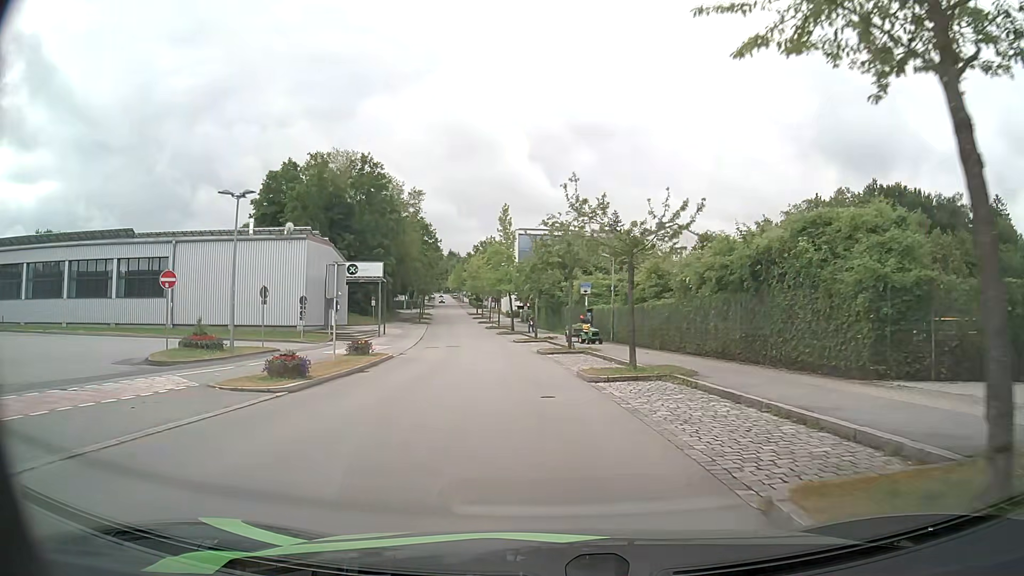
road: residential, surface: asphalt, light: Day
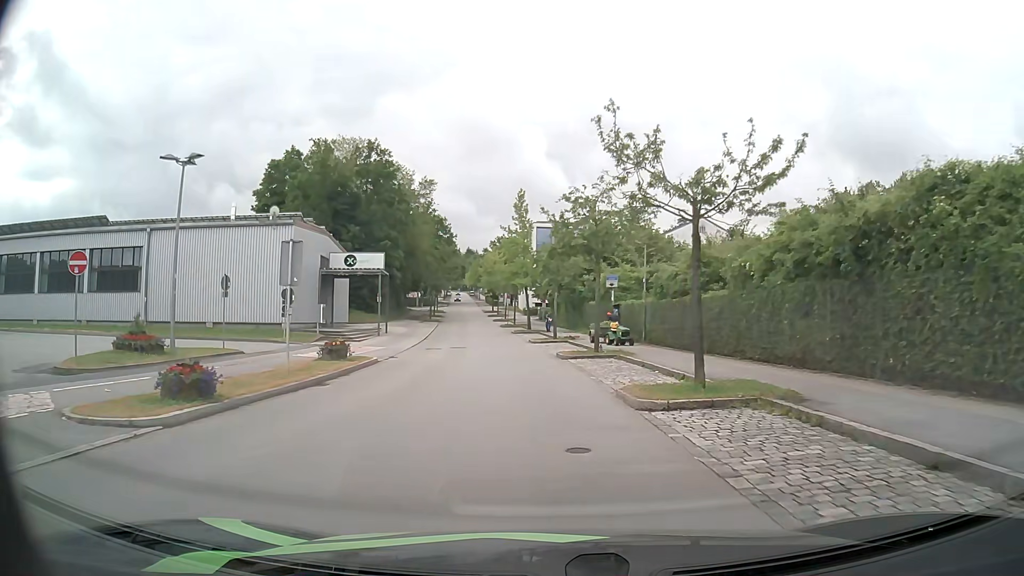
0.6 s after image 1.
(-0.1, +5.8) m; -1°
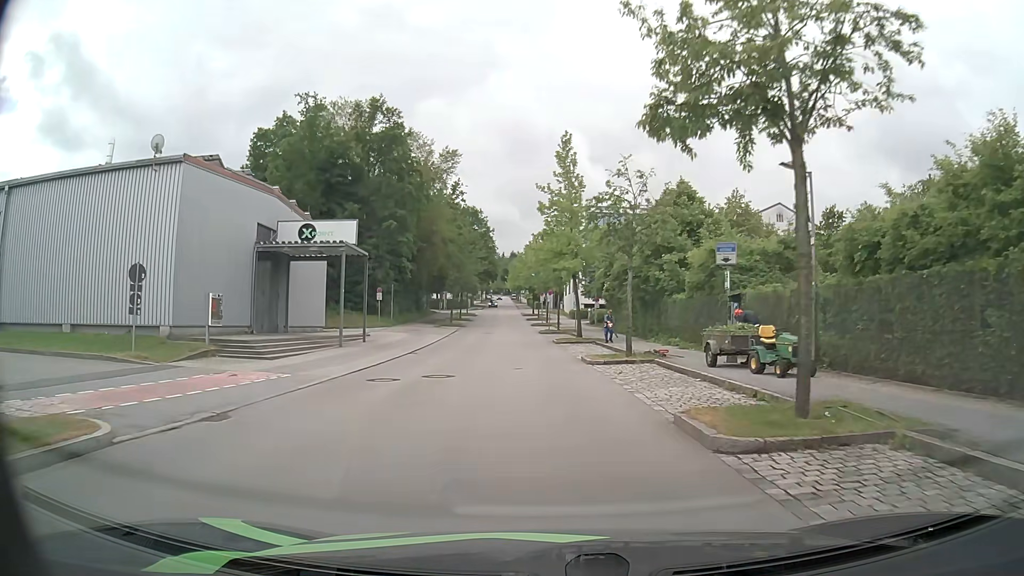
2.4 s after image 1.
(-0.6, +17.8) m; -4°
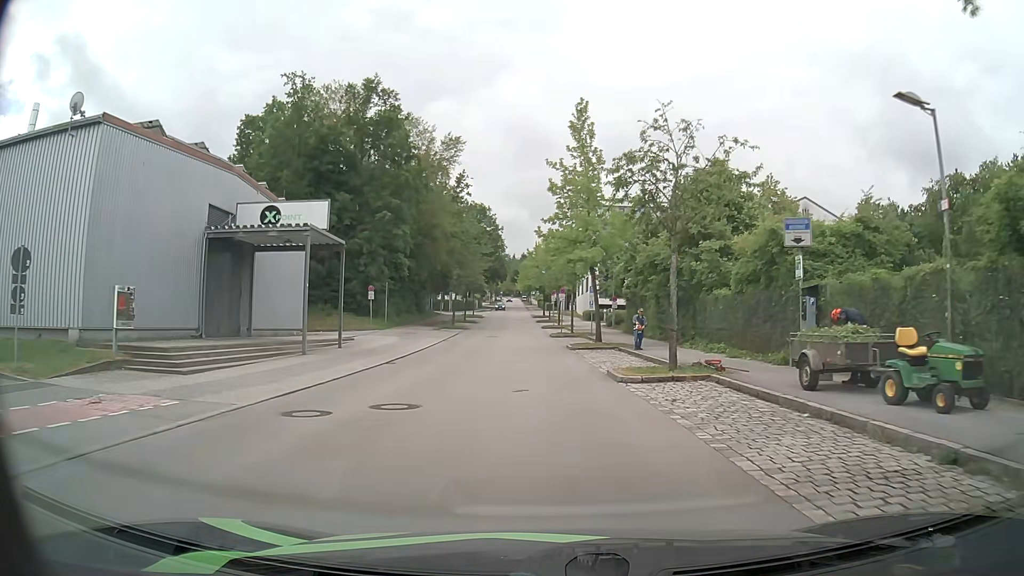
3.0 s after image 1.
(-0.1, +6.0) m; -1°
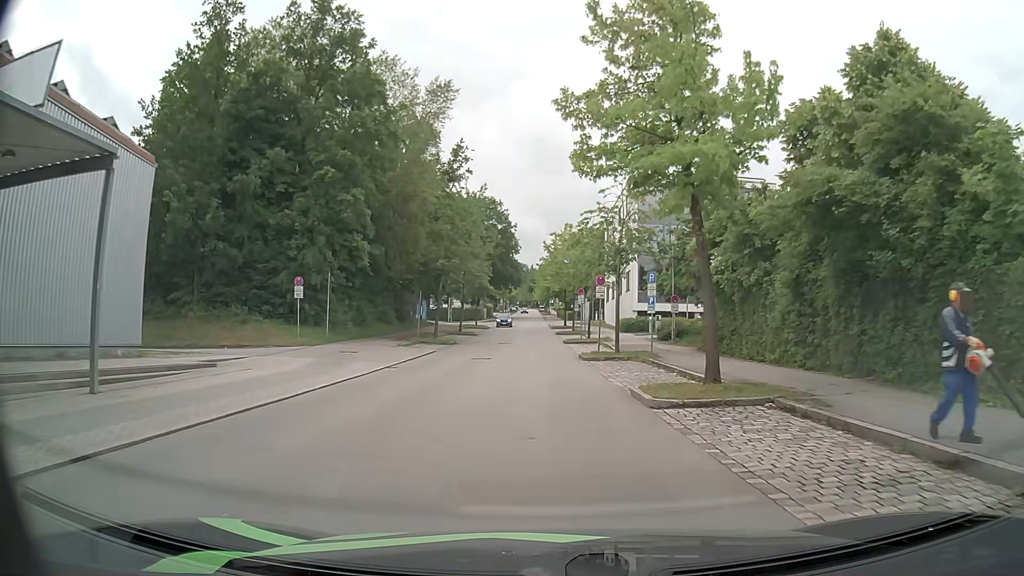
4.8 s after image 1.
(-0.4, +18.2) m; -2°
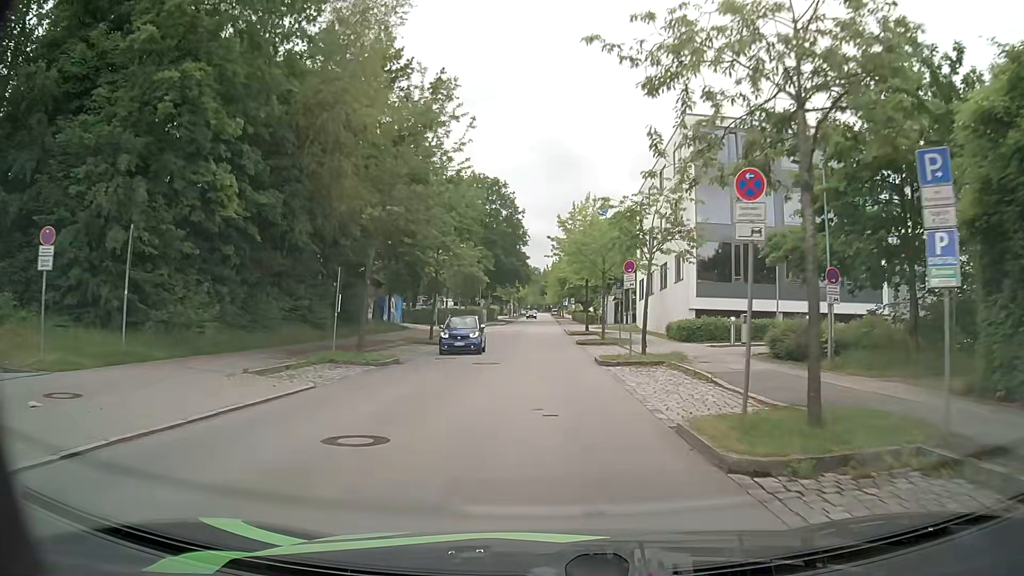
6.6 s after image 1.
(-0.2, +18.8) m; 0°
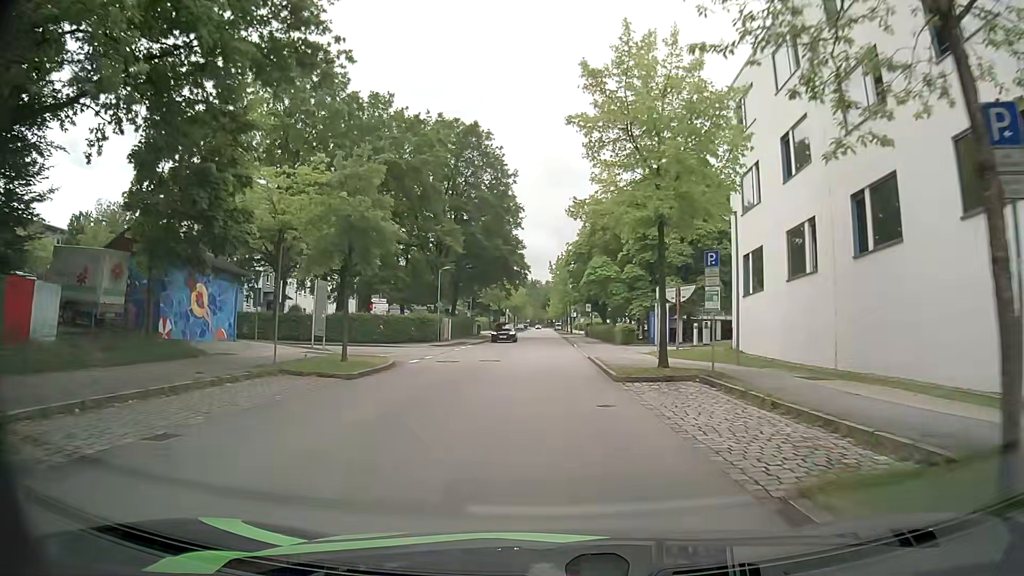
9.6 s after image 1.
(-0.5, +31.9) m; 0°
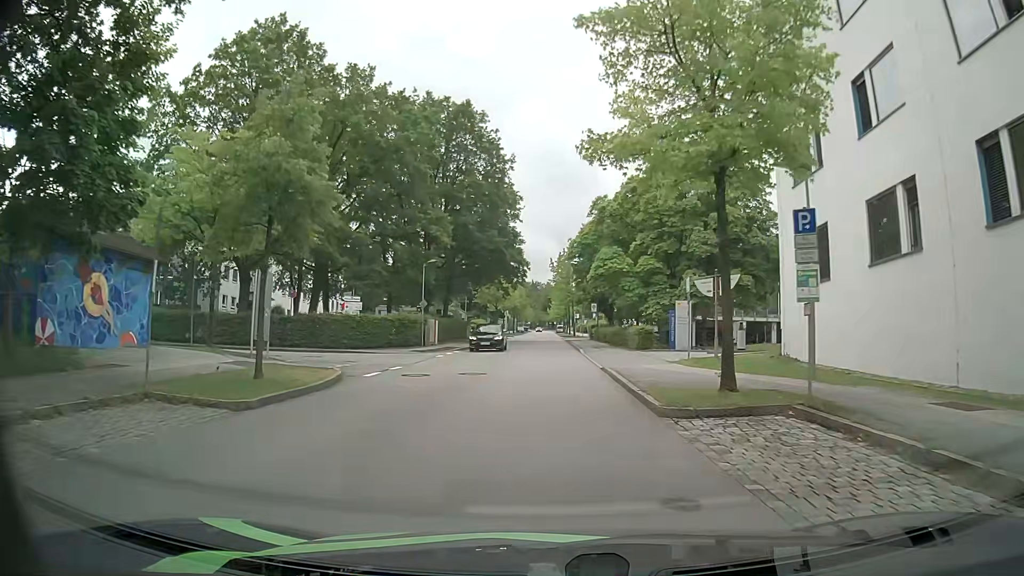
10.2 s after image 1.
(0.0, +6.4) m; 0°
(0, +10) (0, +20) (0, +30) (0, +40) (-1, +50) (-1, +60) (-1, +70) (-1, +80) (0, +90) (0, +100) m
